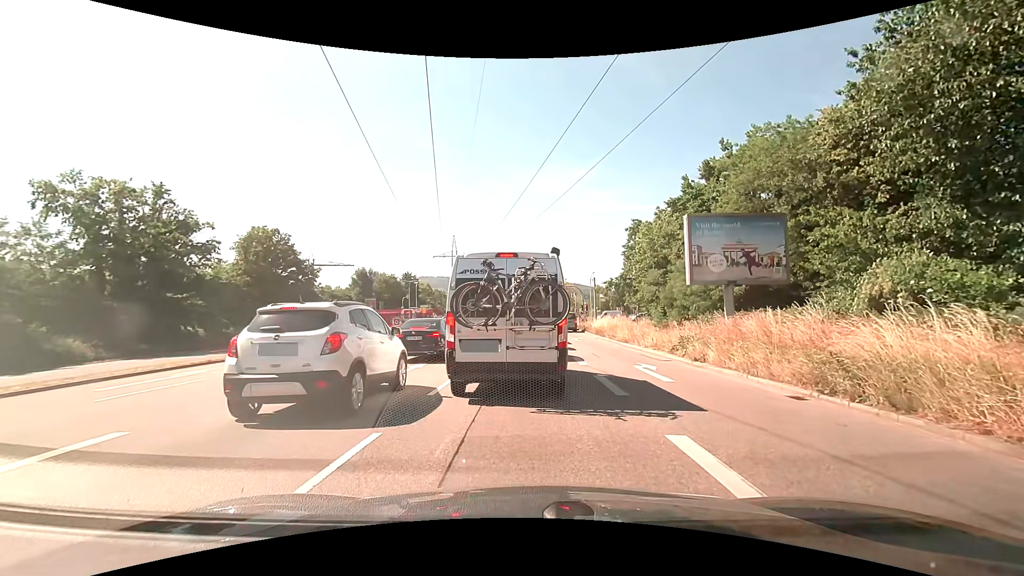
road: primary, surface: asphalt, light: Day
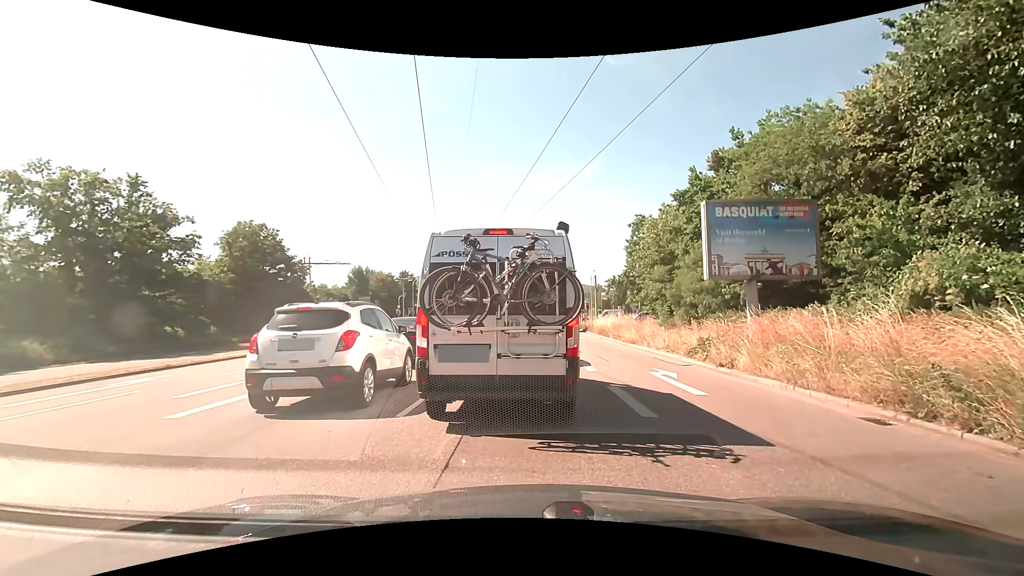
(0.0, +1.9) m; +1°
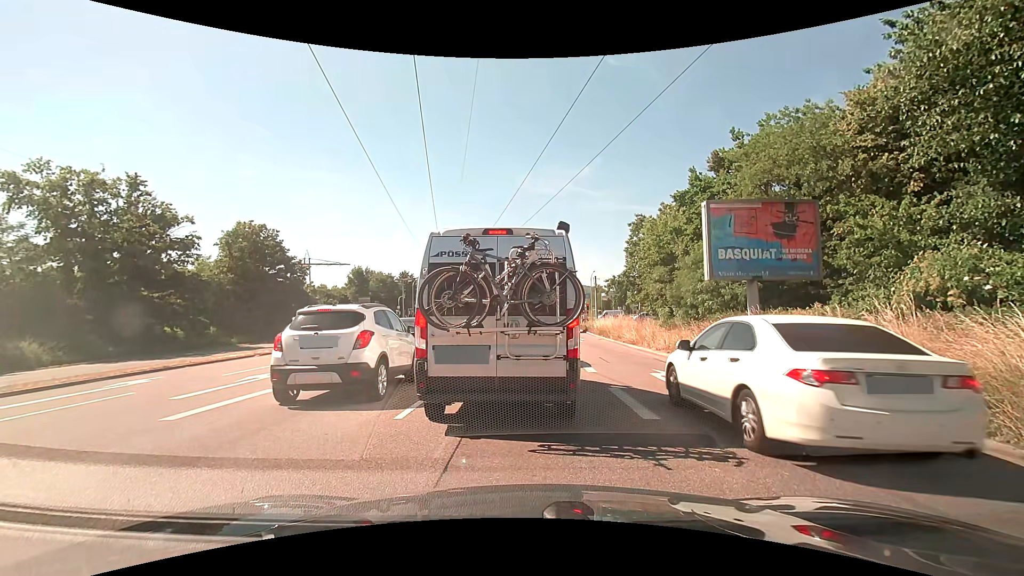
(0.0, +0.2) m; 0°
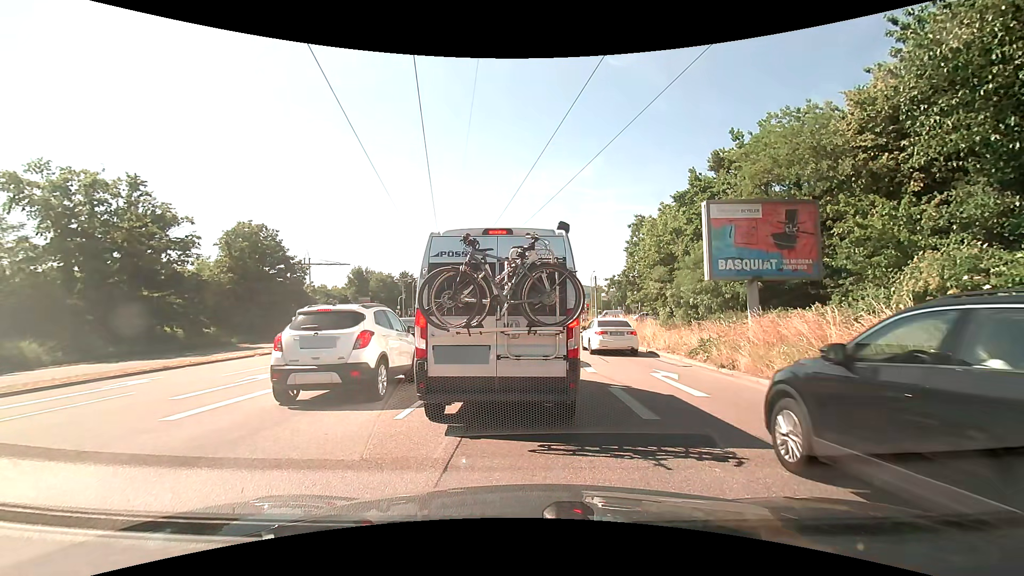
(0.0, 0.0) m; 0°
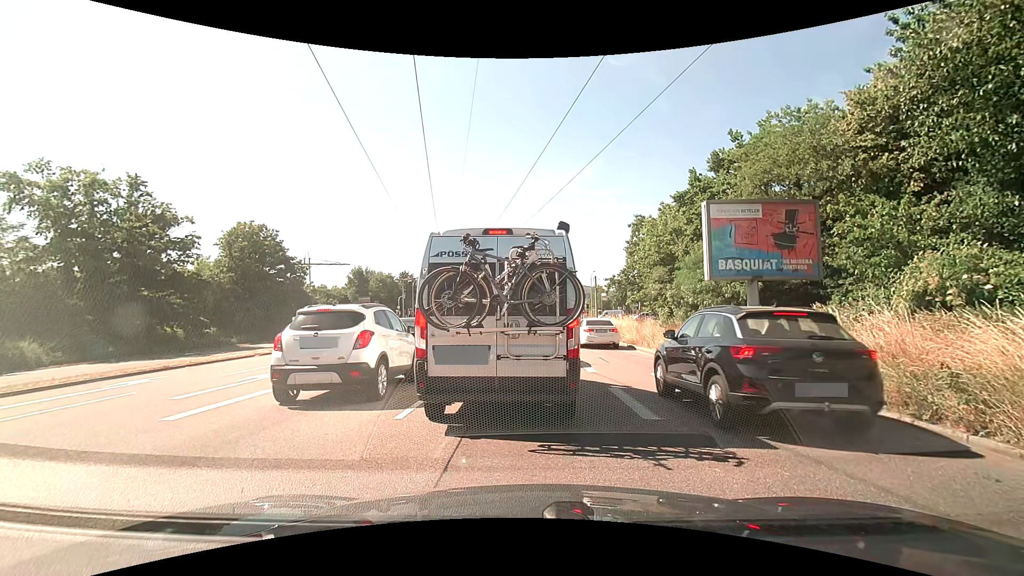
(0.0, 0.0) m; 0°
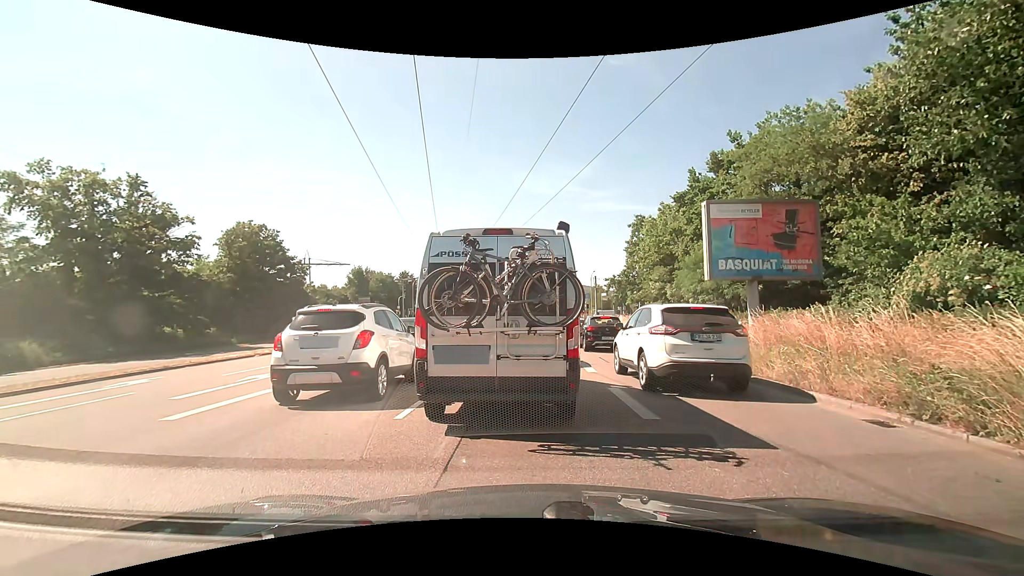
(0.0, 0.0) m; 0°
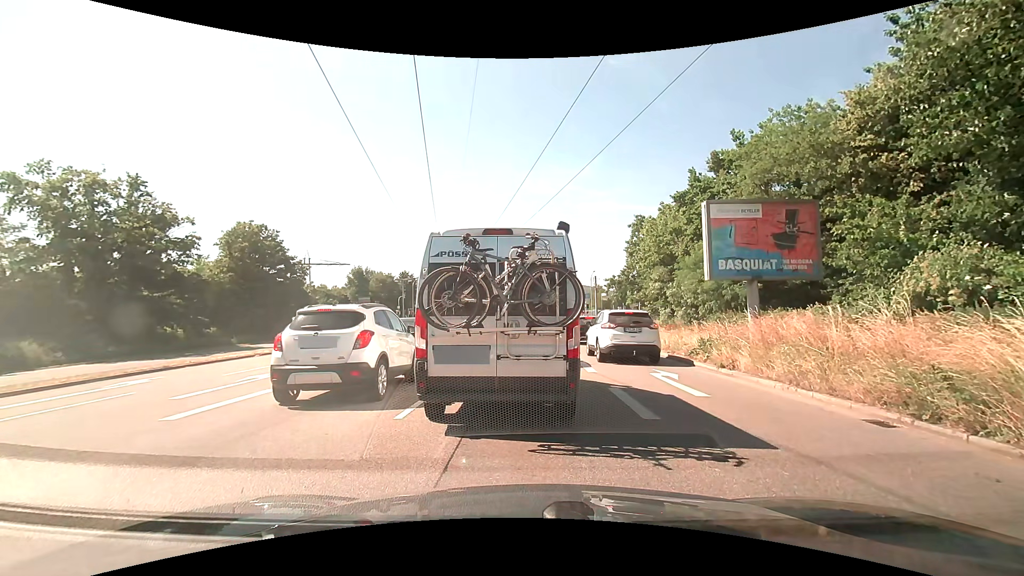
(0.0, 0.0) m; 0°
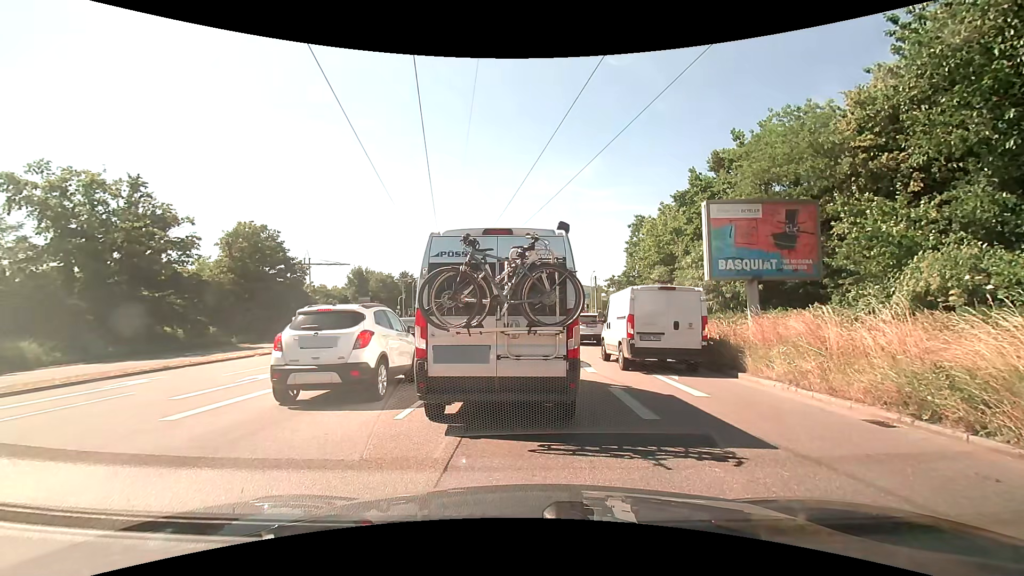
(0.0, 0.0) m; 0°
